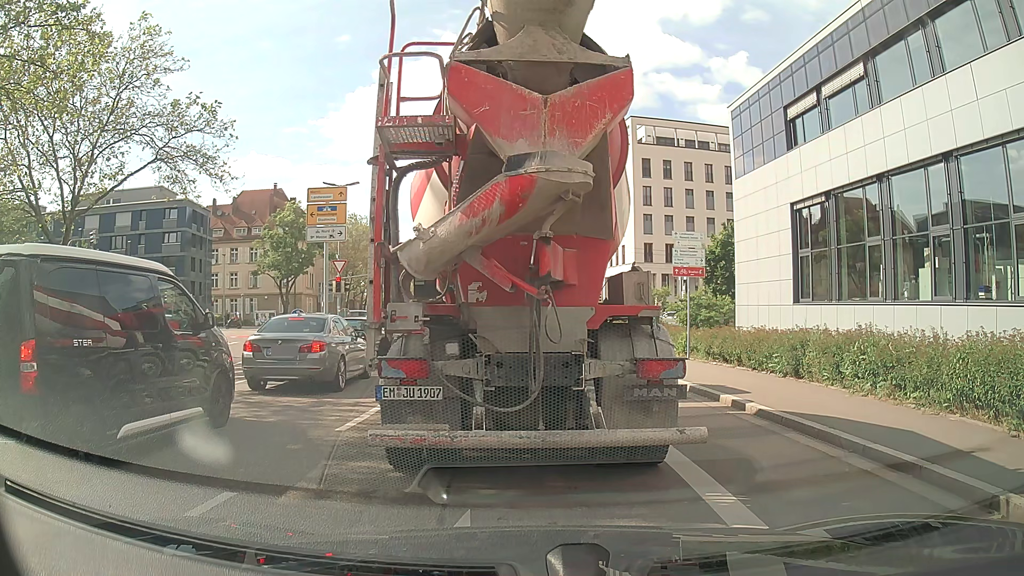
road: tertiary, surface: asphalt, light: Day
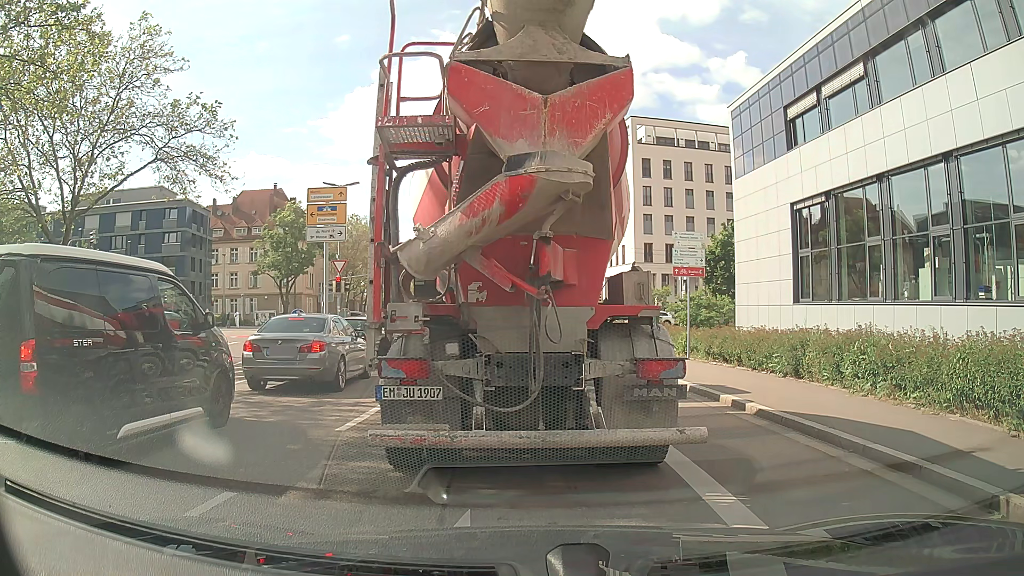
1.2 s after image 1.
(0.0, 0.0) m; 0°
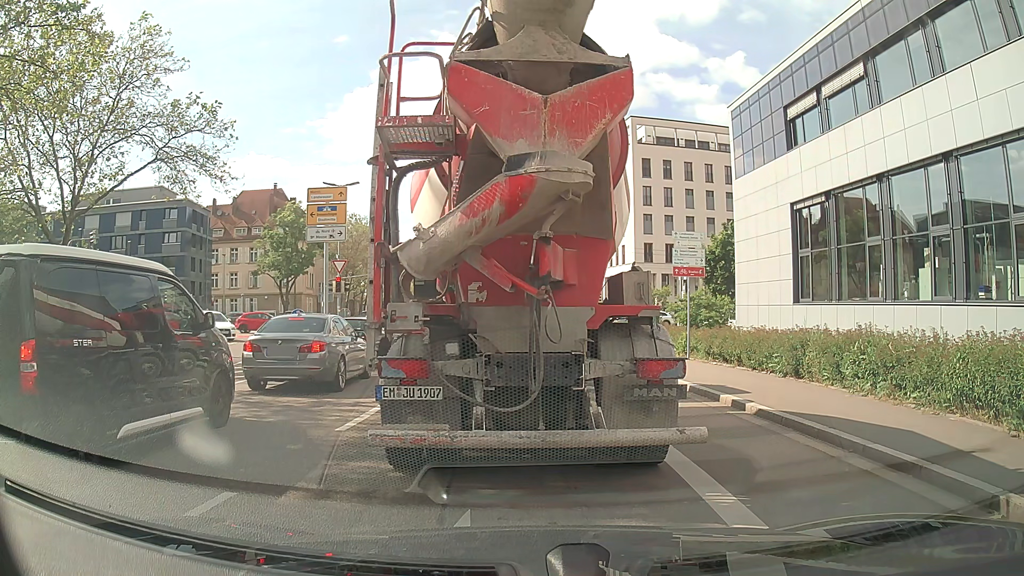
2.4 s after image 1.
(0.0, 0.0) m; 0°
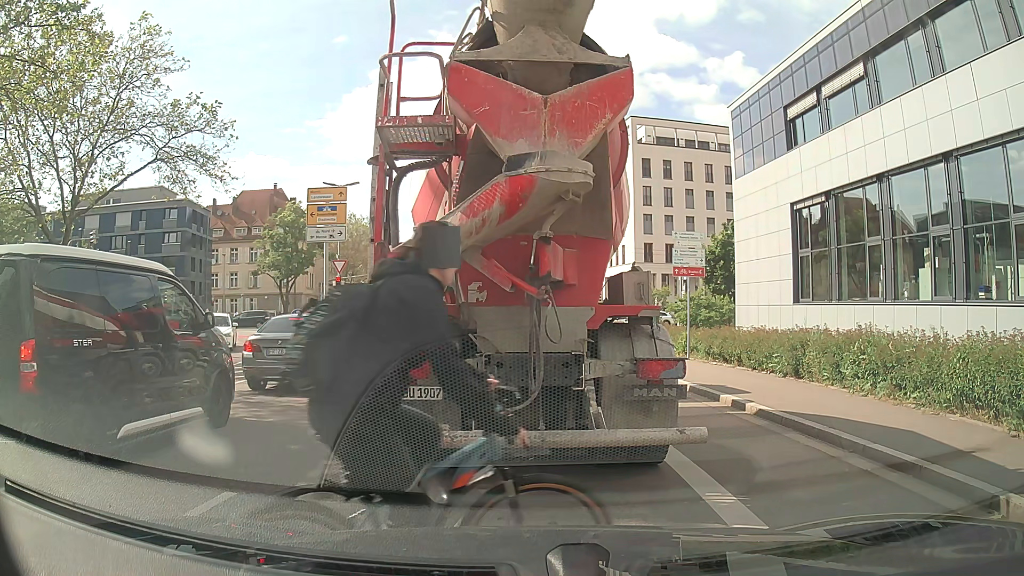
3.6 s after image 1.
(0.0, 0.0) m; 0°
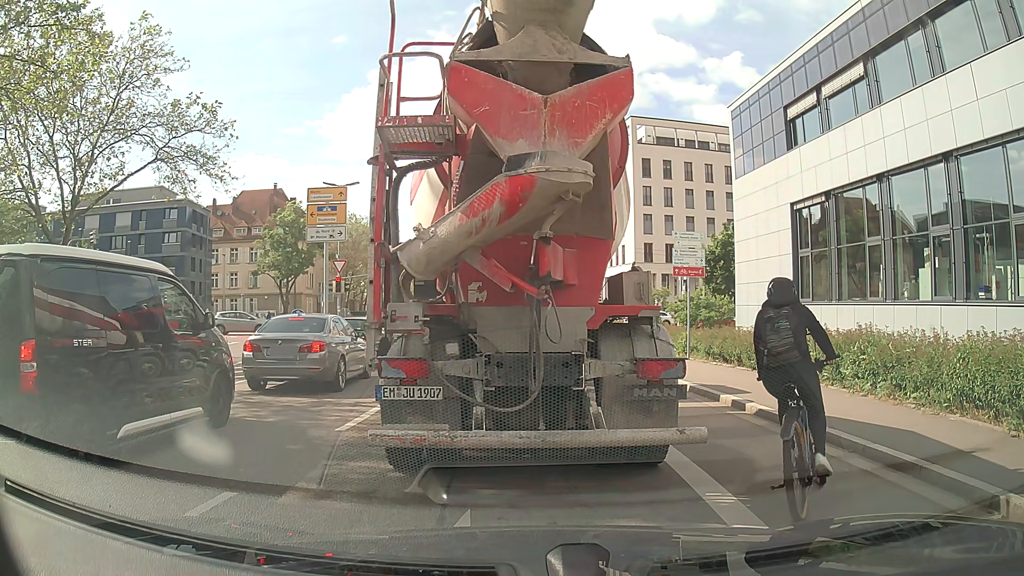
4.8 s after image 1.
(0.0, 0.0) m; 0°
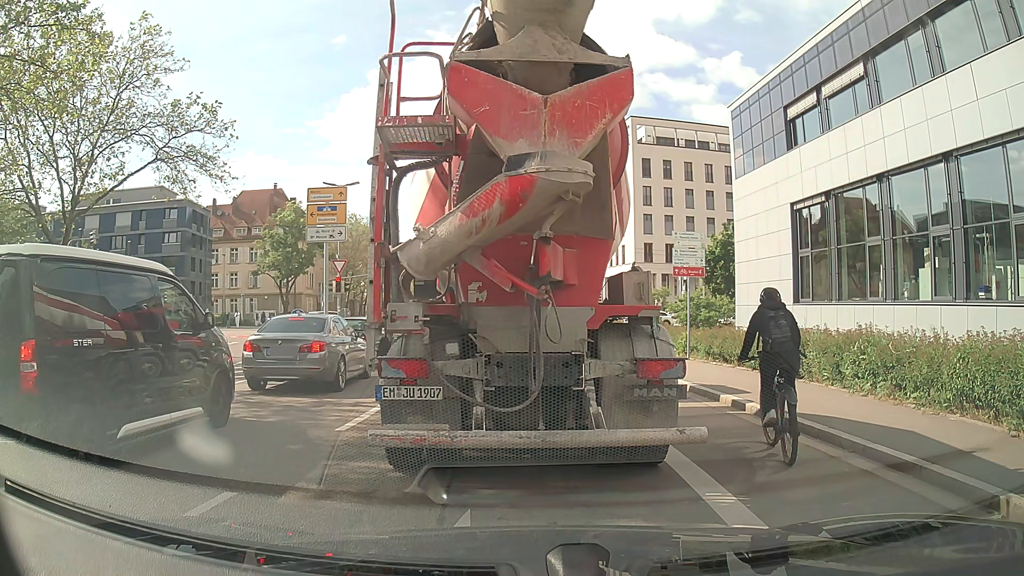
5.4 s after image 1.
(0.0, 0.0) m; 0°
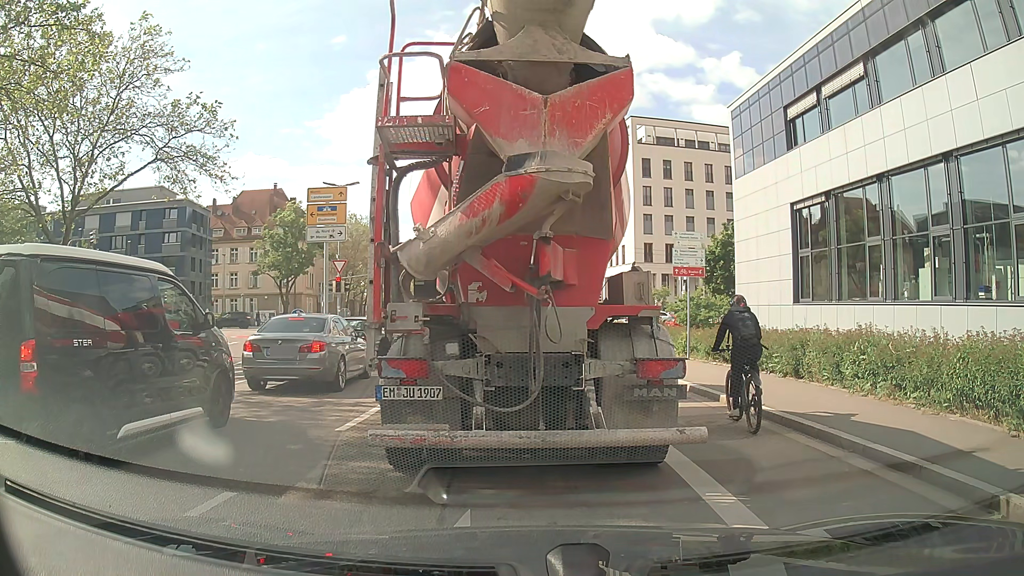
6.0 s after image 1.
(0.0, 0.0) m; 0°
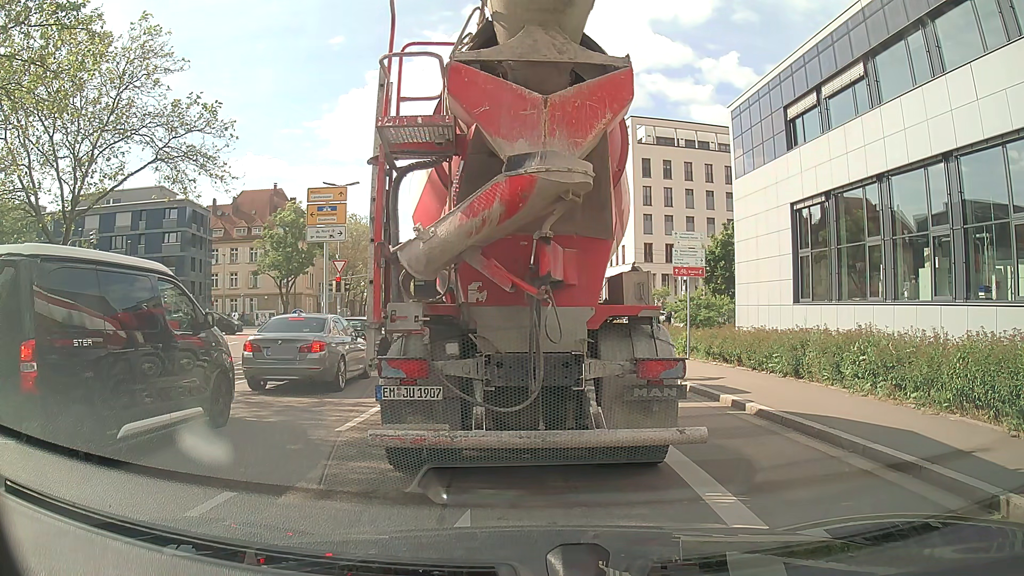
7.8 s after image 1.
(0.0, 0.0) m; 0°
